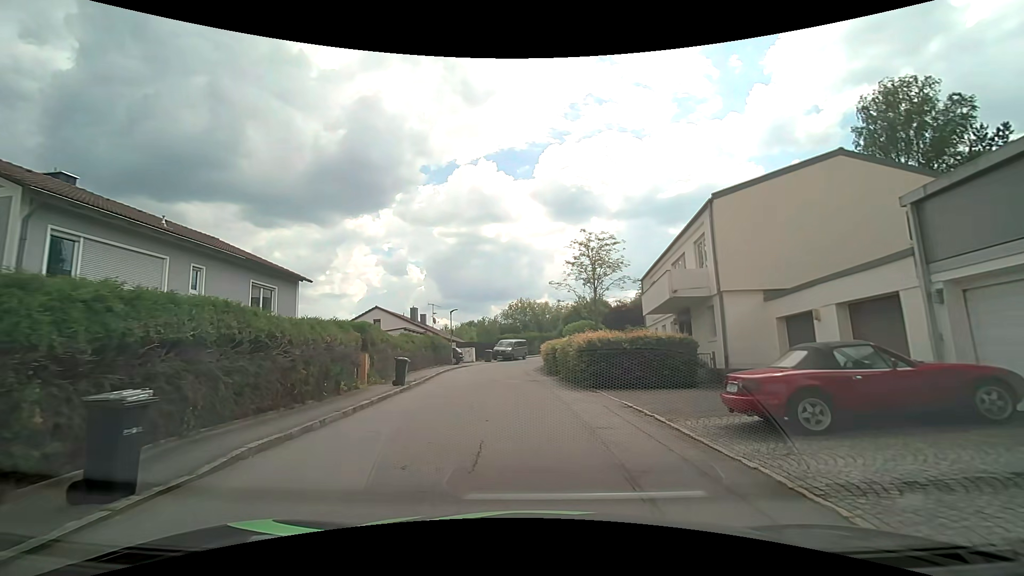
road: residential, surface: asphalt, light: Day
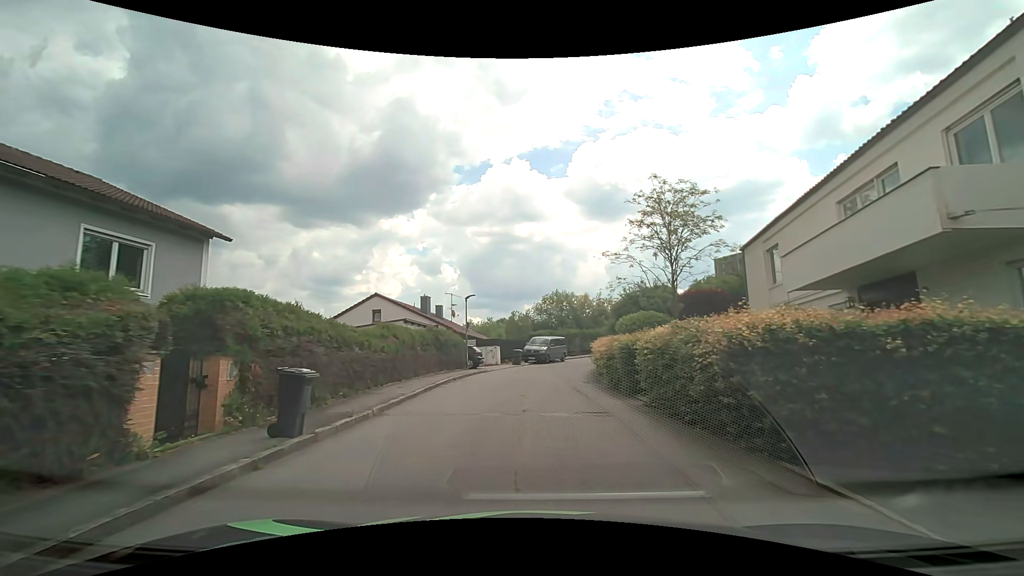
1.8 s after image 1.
(-0.3, +10.3) m; -4°
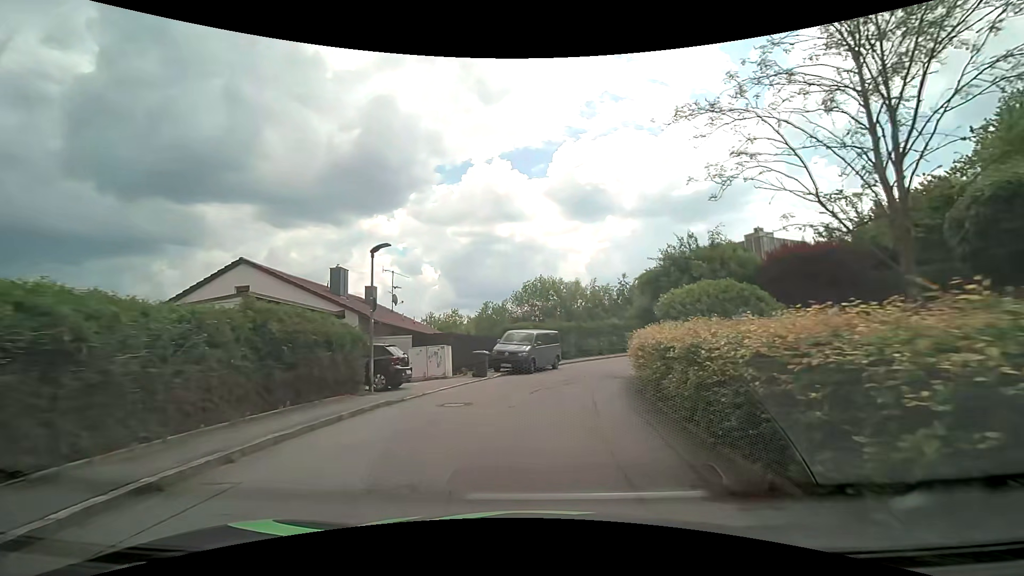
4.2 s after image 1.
(+0.3, +14.6) m; +2°
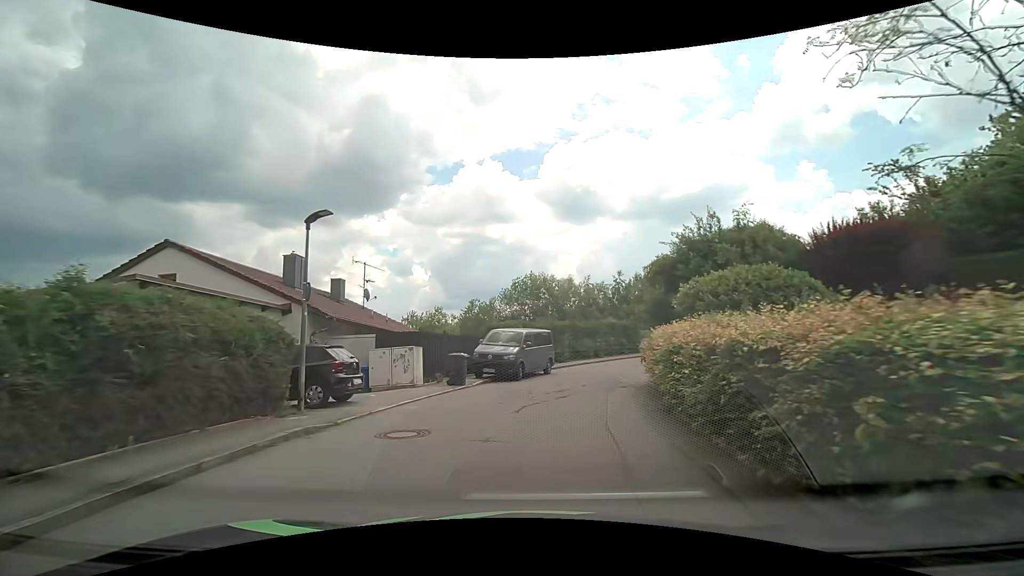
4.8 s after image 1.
(0.0, +3.7) m; +2°
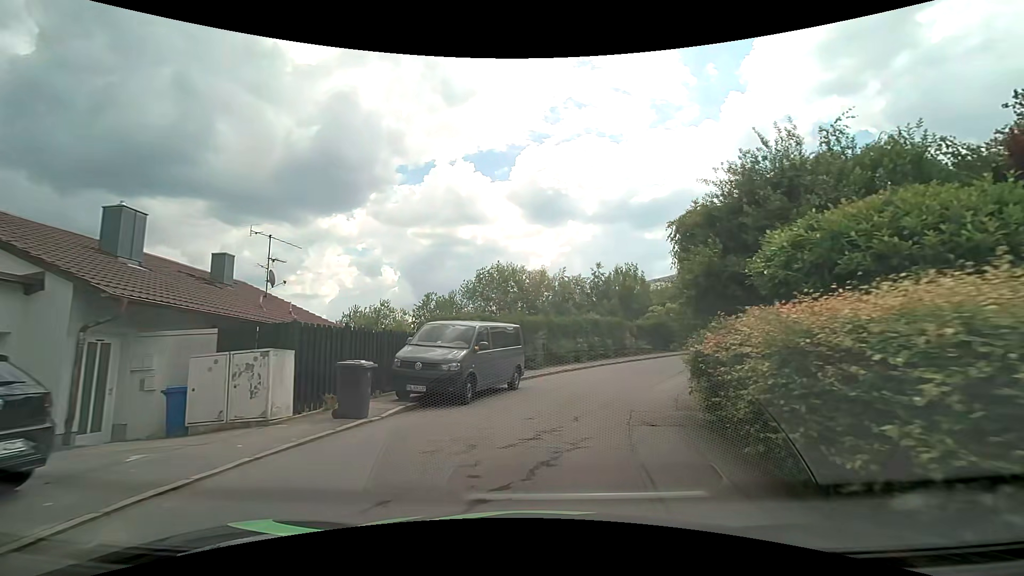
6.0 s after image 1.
(+0.1, +7.3) m; +3°
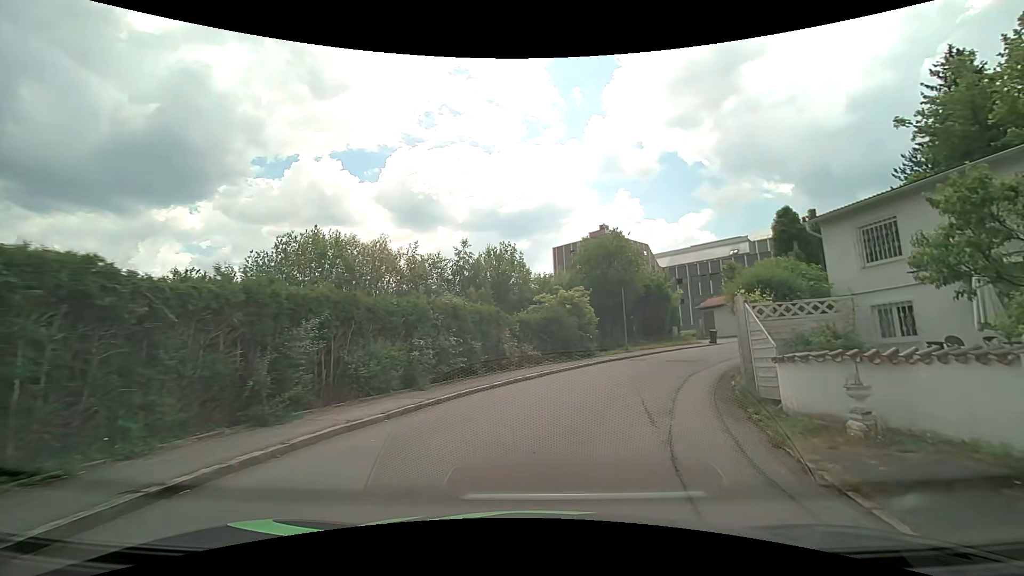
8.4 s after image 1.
(+1.4, +13.9) m; +14°
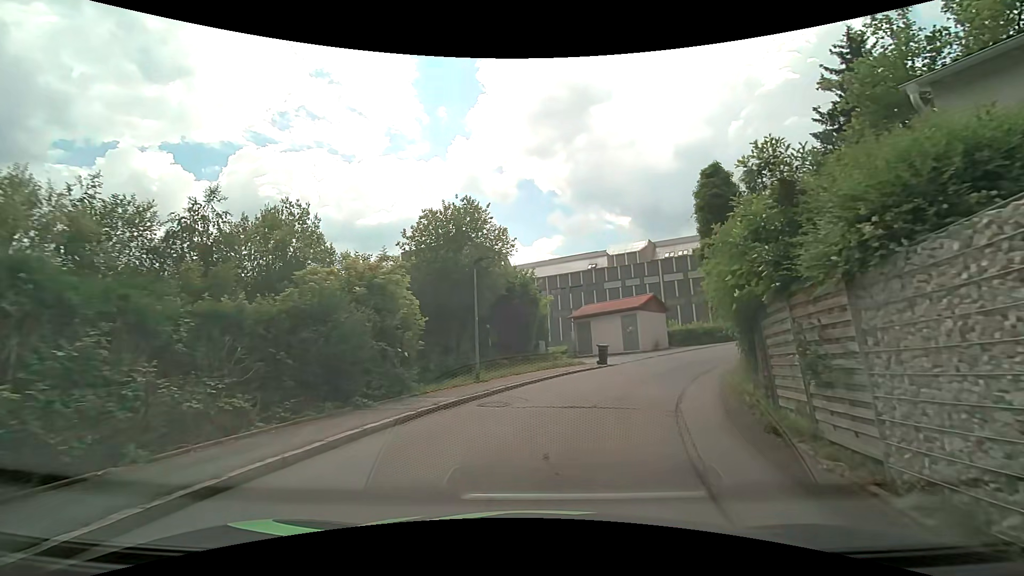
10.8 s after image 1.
(+2.0, +13.3) m; +17°
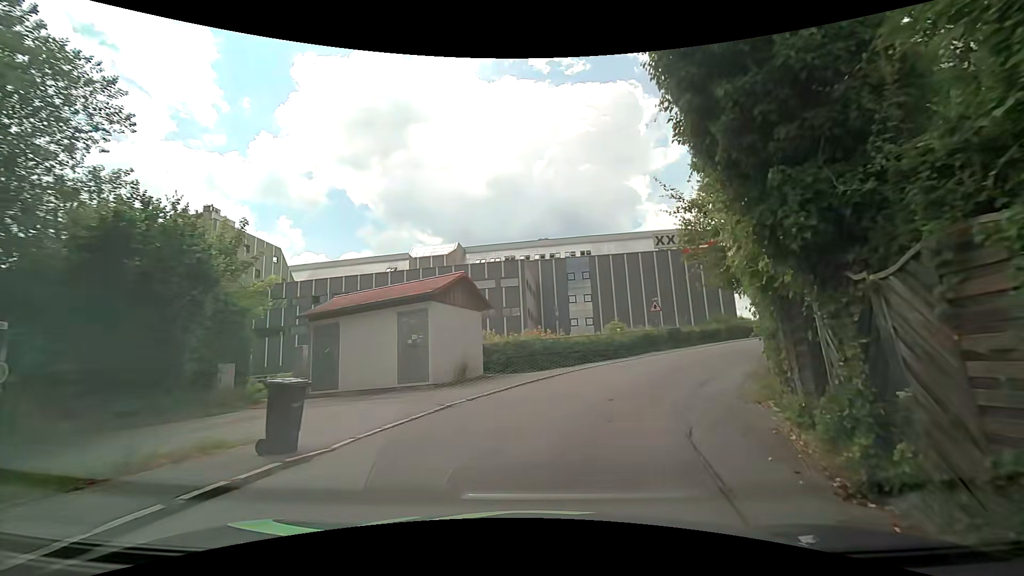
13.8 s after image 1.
(+3.2, +16.6) m; +22°
